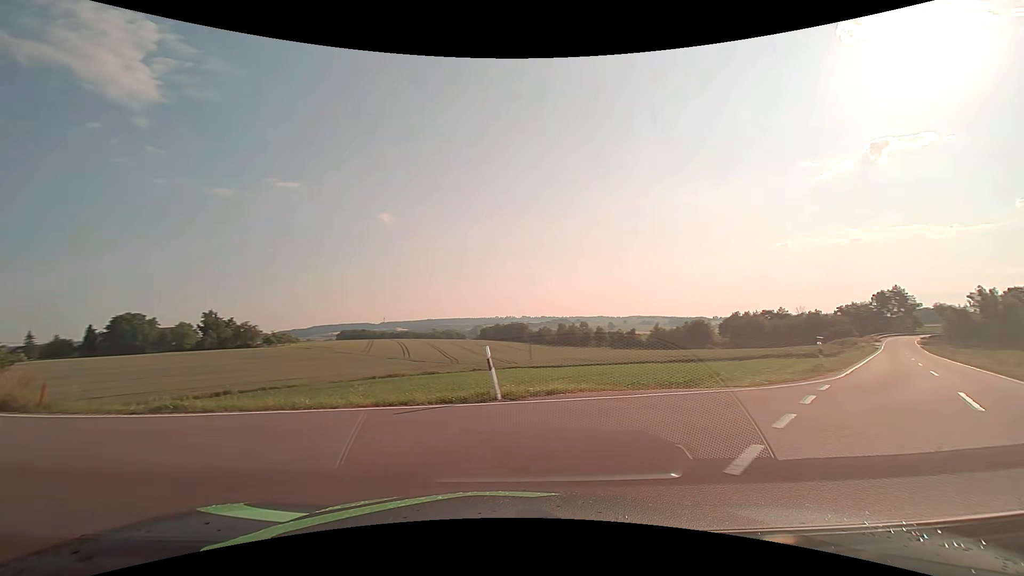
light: Day
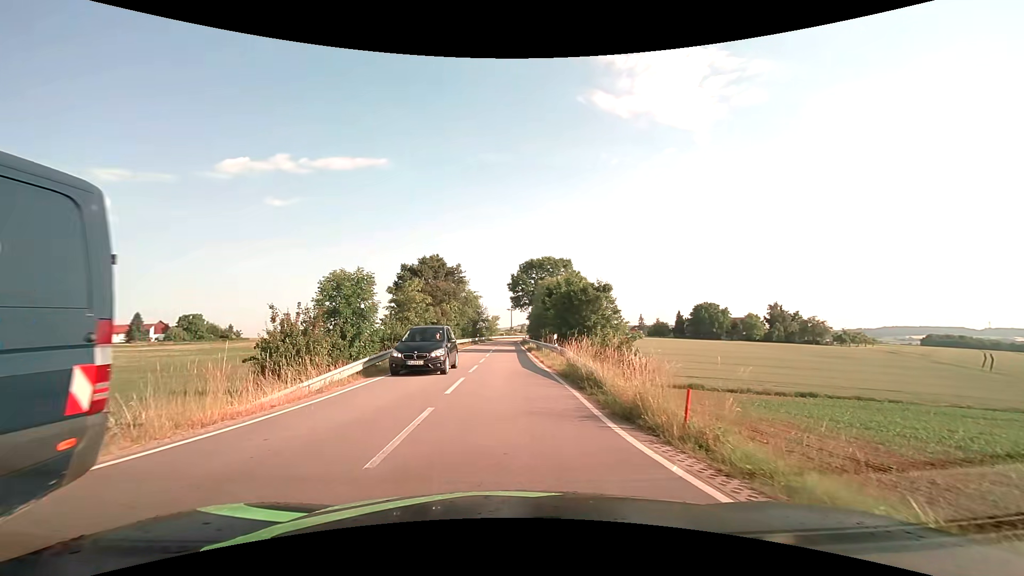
(-5.9, +8.5) m; -59°
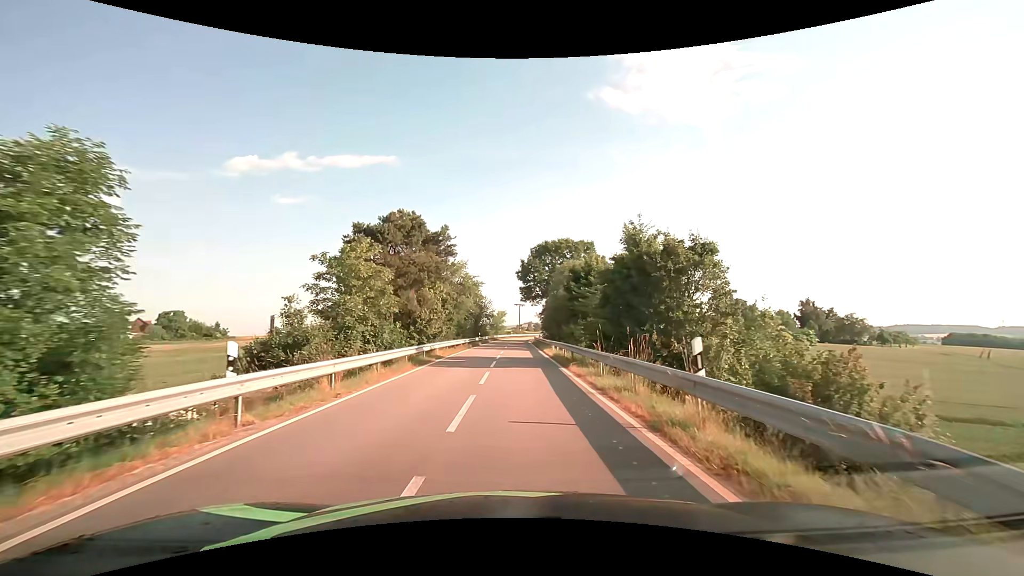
(-0.5, +16.7) m; -1°
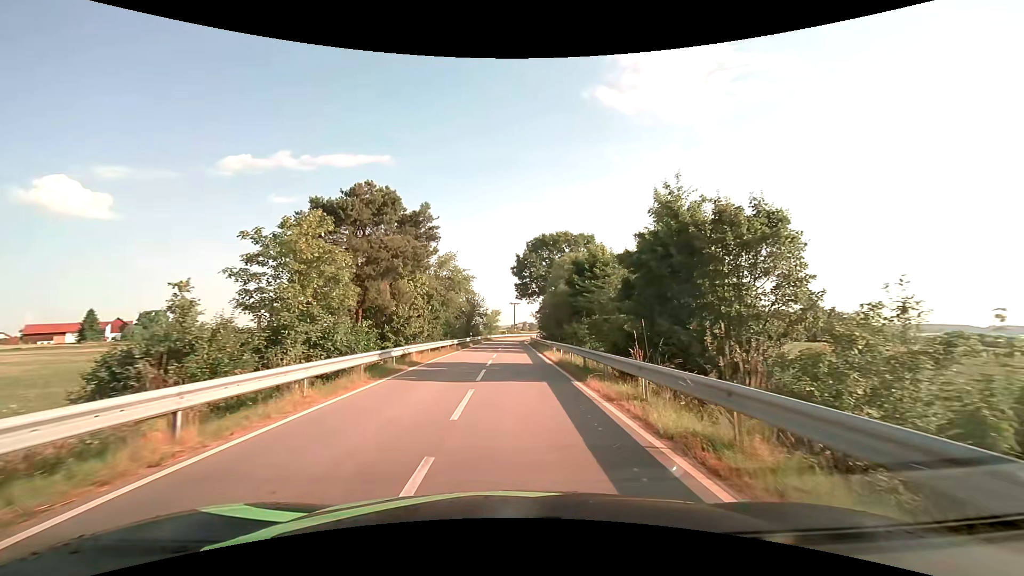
(0.0, +5.4) m; +1°
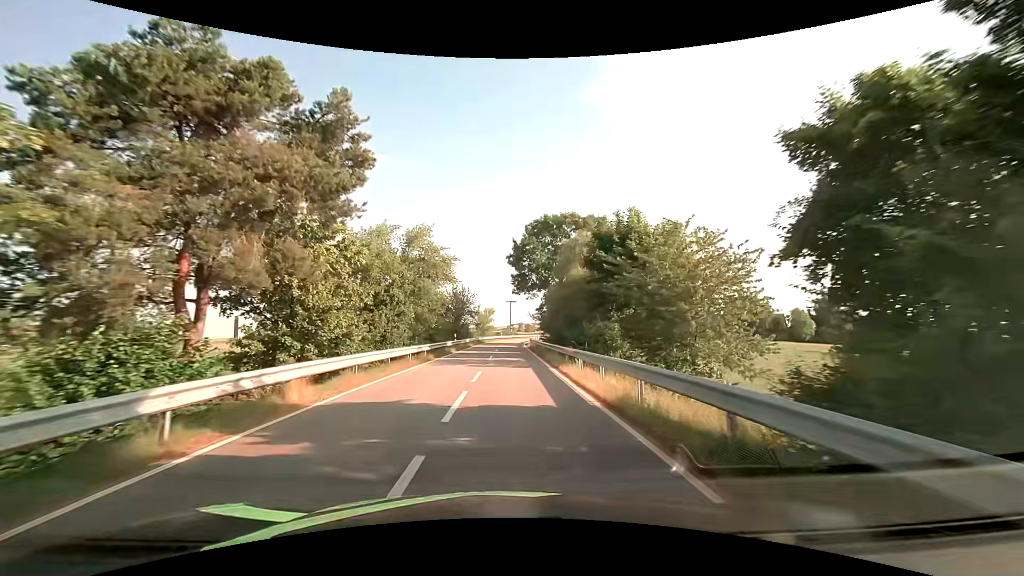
(+0.1, +12.3) m; +1°
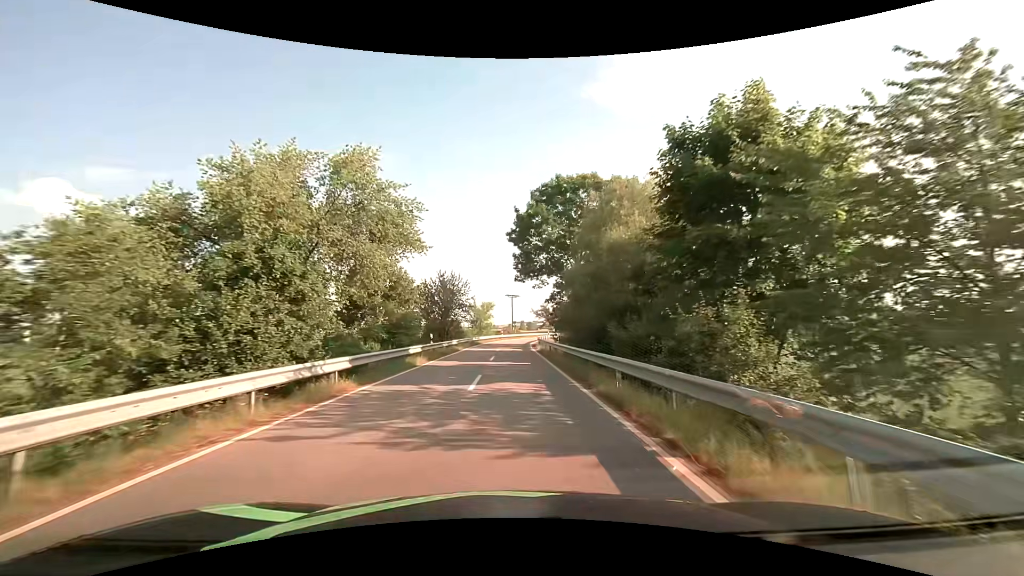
(0.0, +14.3) m; 0°
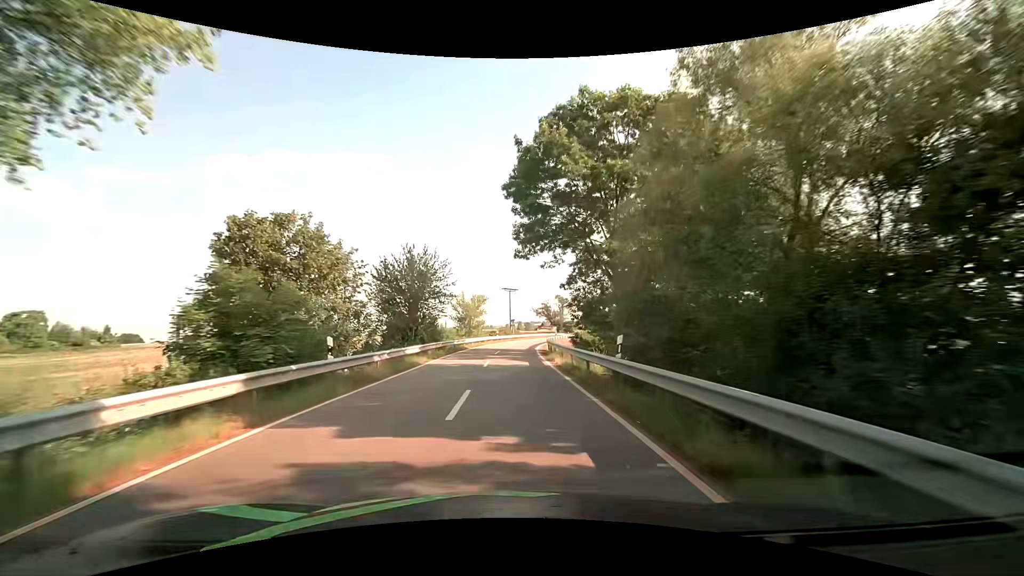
(0.0, +16.2) m; 0°
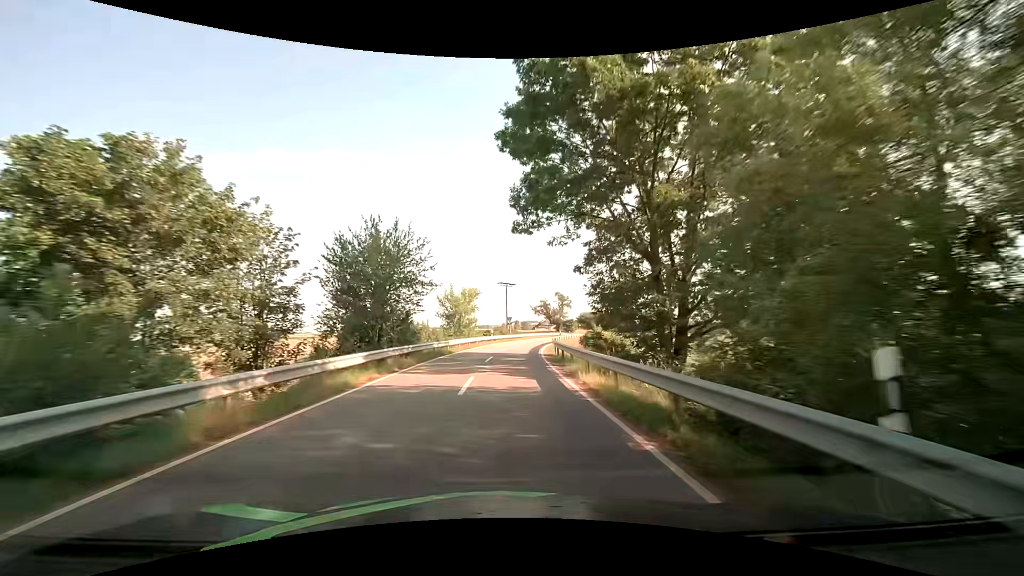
(0.0, +8.8) m; +1°
(0, +10) (0, +20) (0, +30) (+1, +40) (+2, +50) (+4, +60) (+5, +70) (+7, +79) (+10, +89) (+13, +99) m
